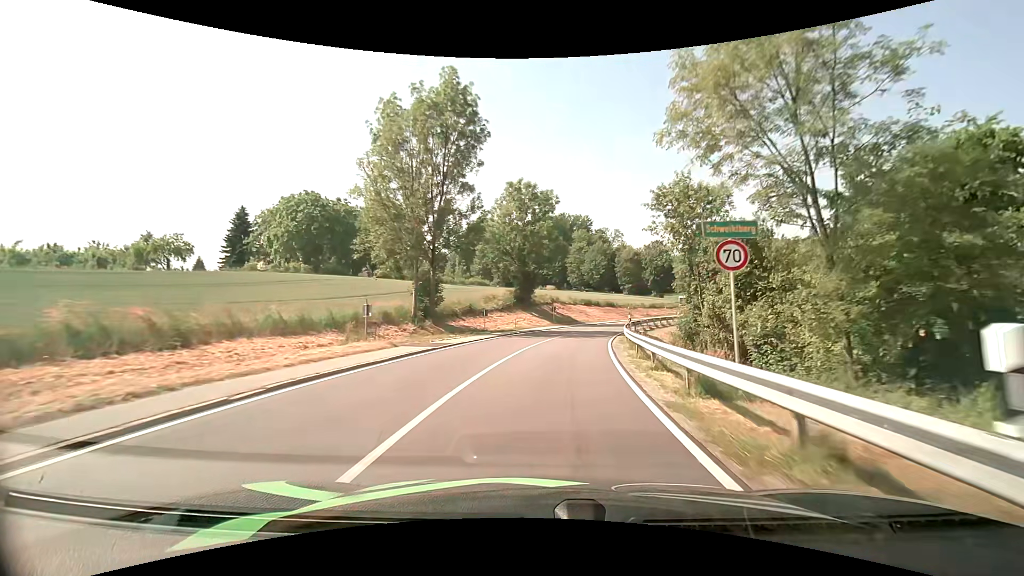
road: tertiary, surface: asphalt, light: Day
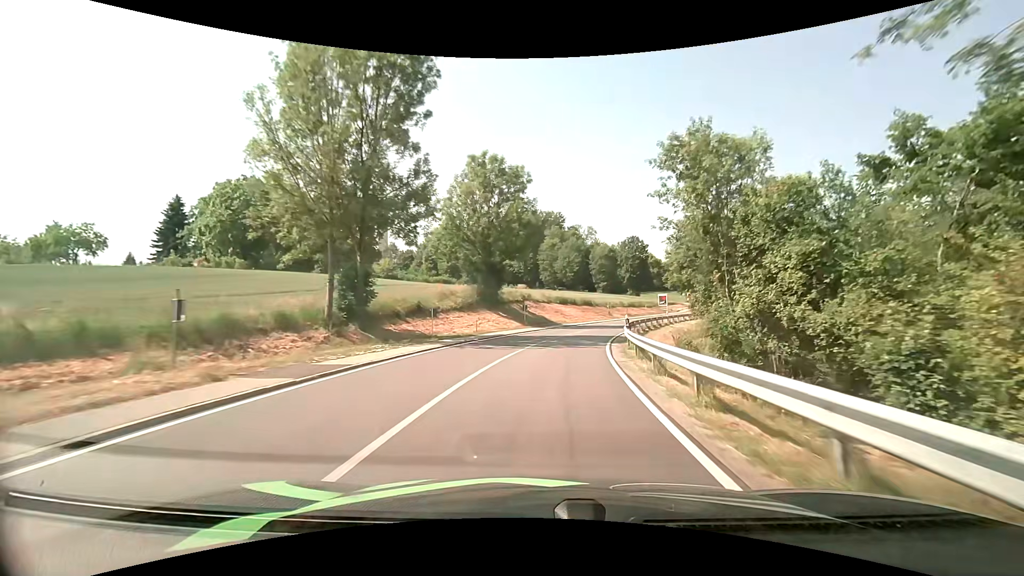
(+0.2, +8.9) m; +3°
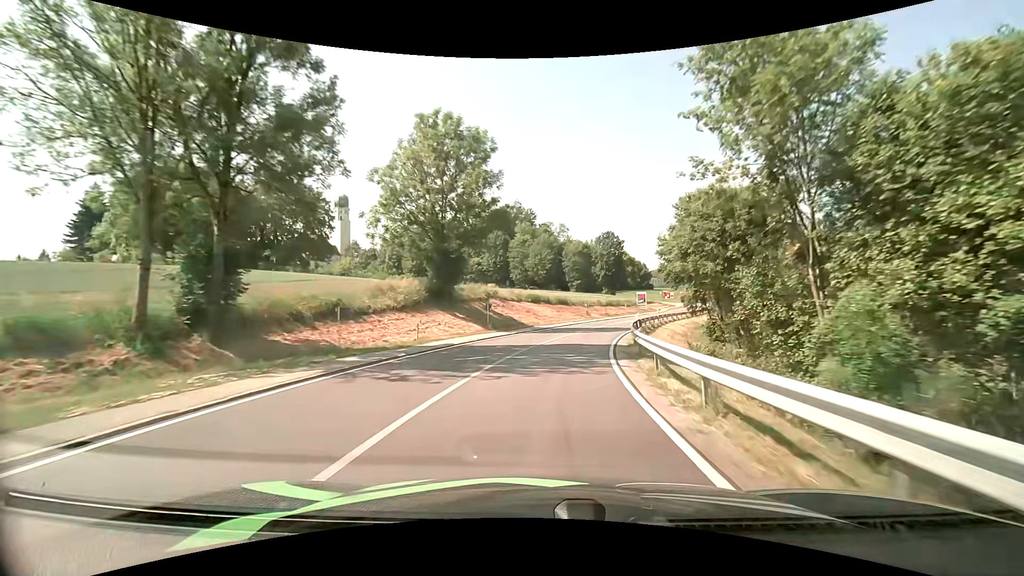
(+0.2, +9.0) m; +3°
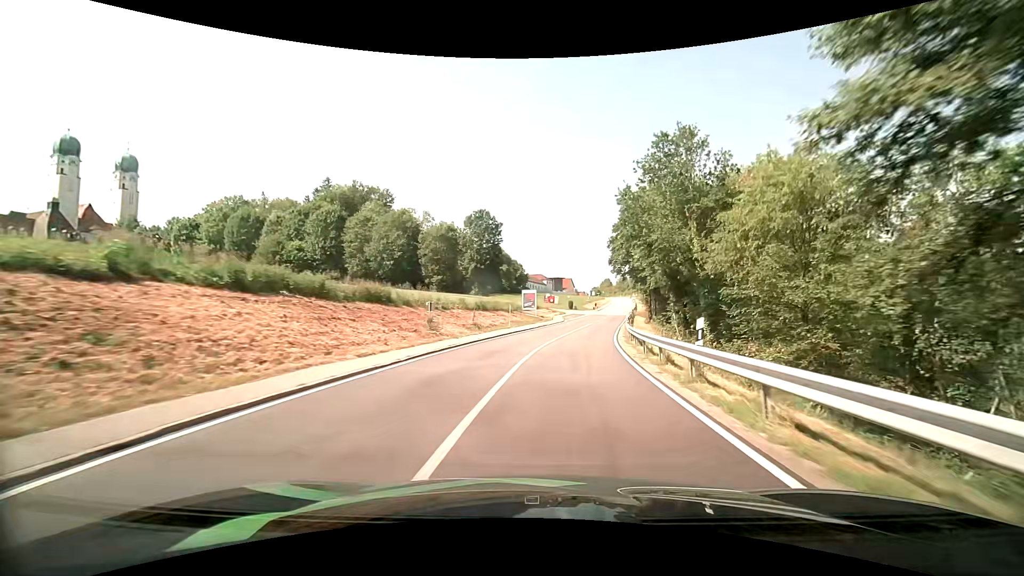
(+4.7, +36.8) m; +15°
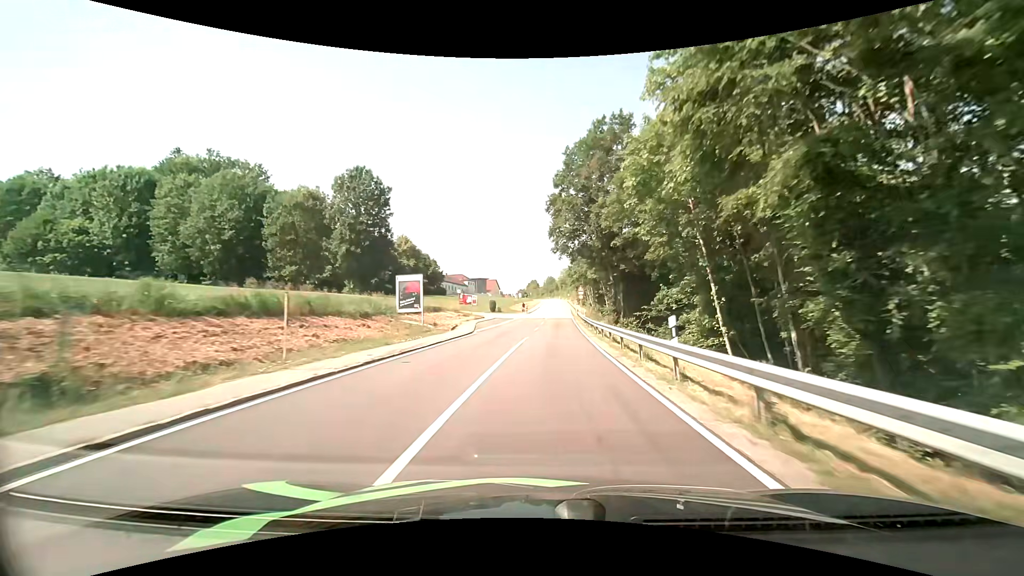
(+2.6, +29.0) m; +9°
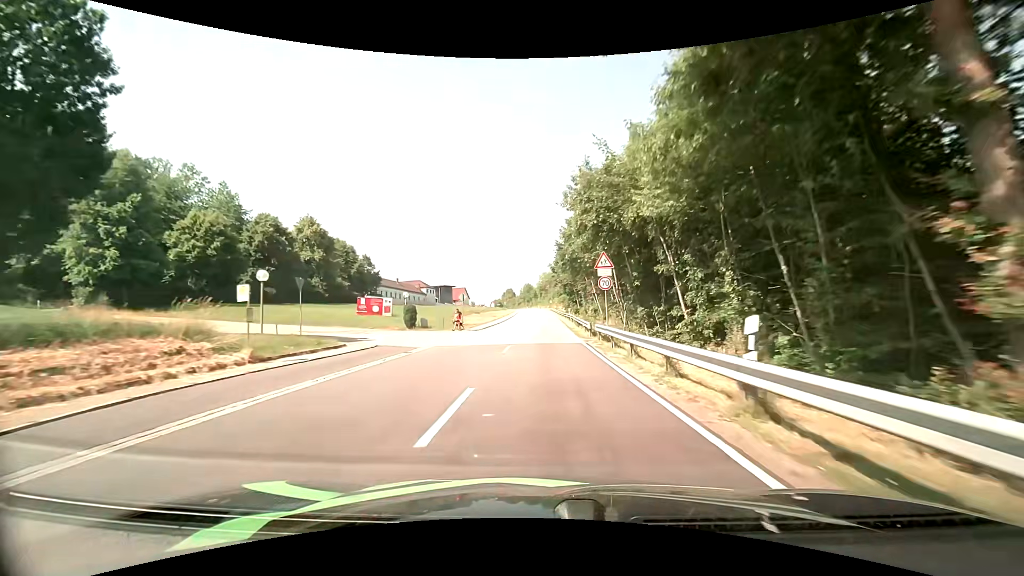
(+1.3, +40.3) m; +2°
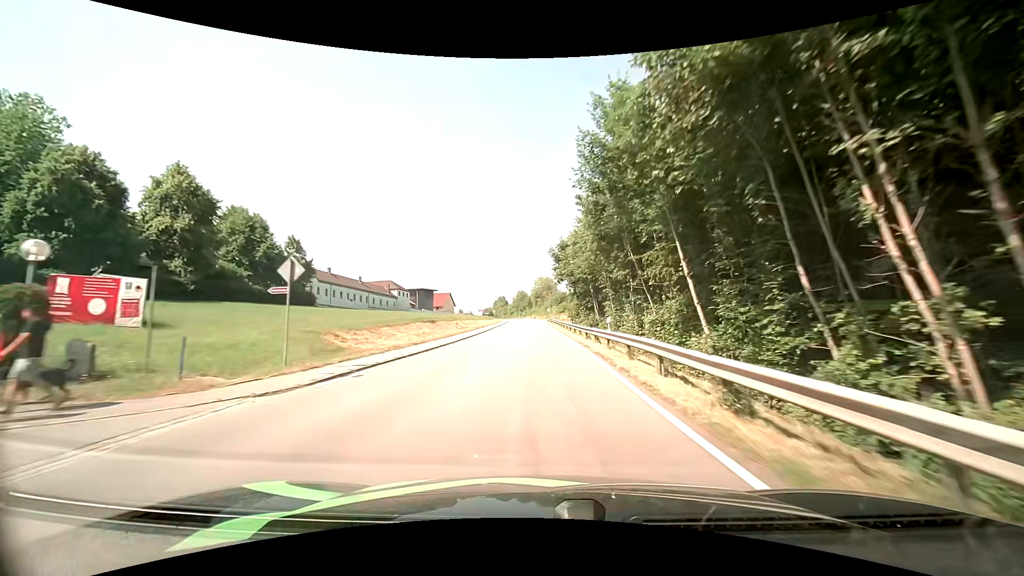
(+0.2, +31.0) m; +1°
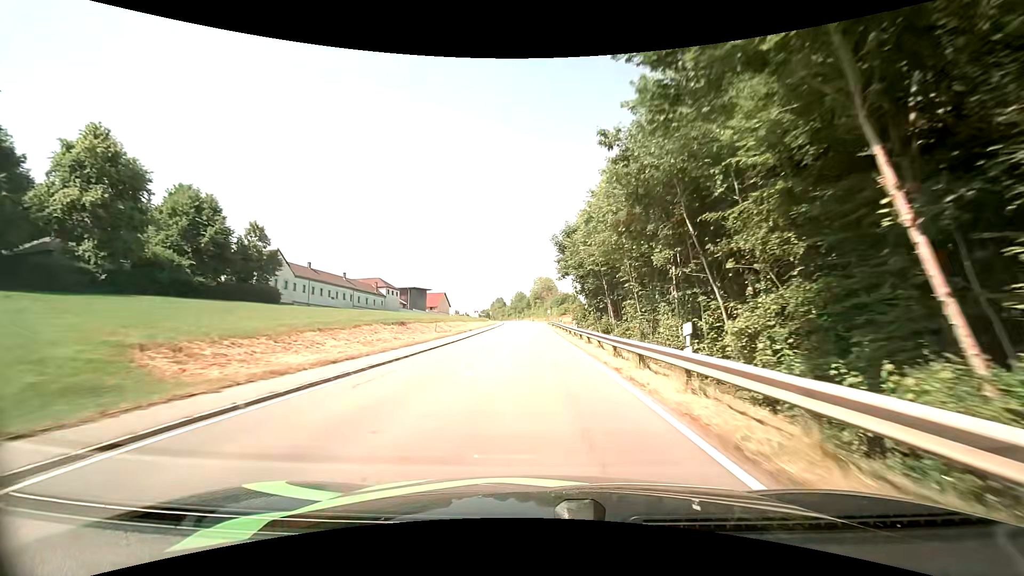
(0.0, +10.5) m; 0°
(0, +10) (0, +20) (0, +30) (0, +40) (-1, +50) (-1, +60) (-1, +70) (-1, +80) (-1, +90) (-2, +100) m
